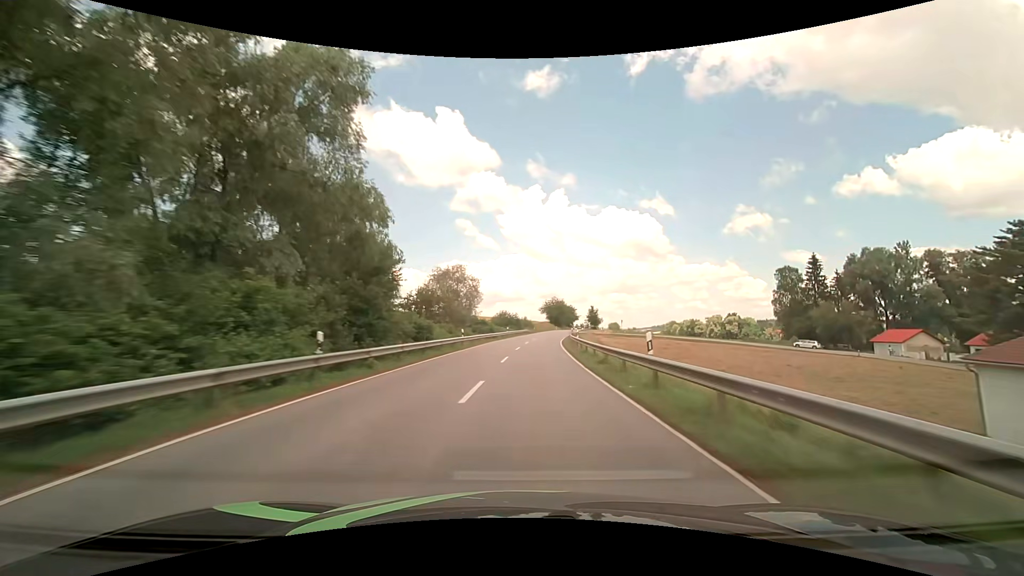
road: secondary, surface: asphalt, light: Day
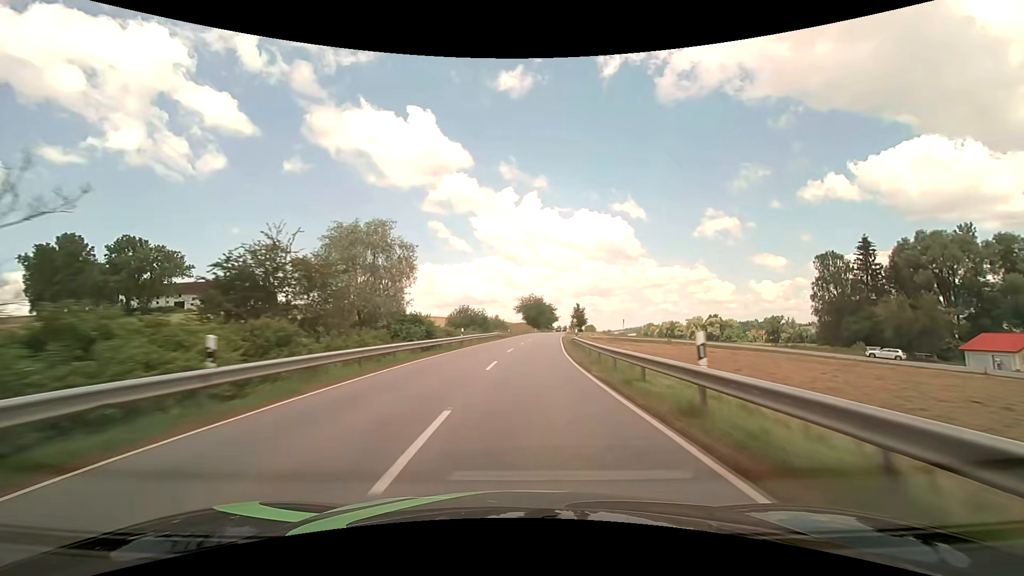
(+0.8, +28.1) m; +3°
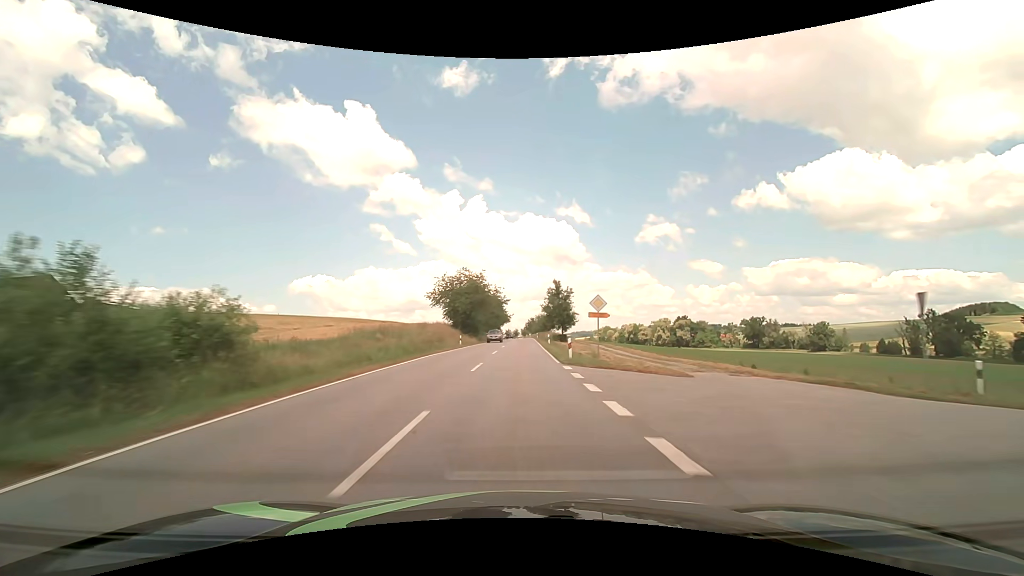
(+4.9, +72.2) m; +6°
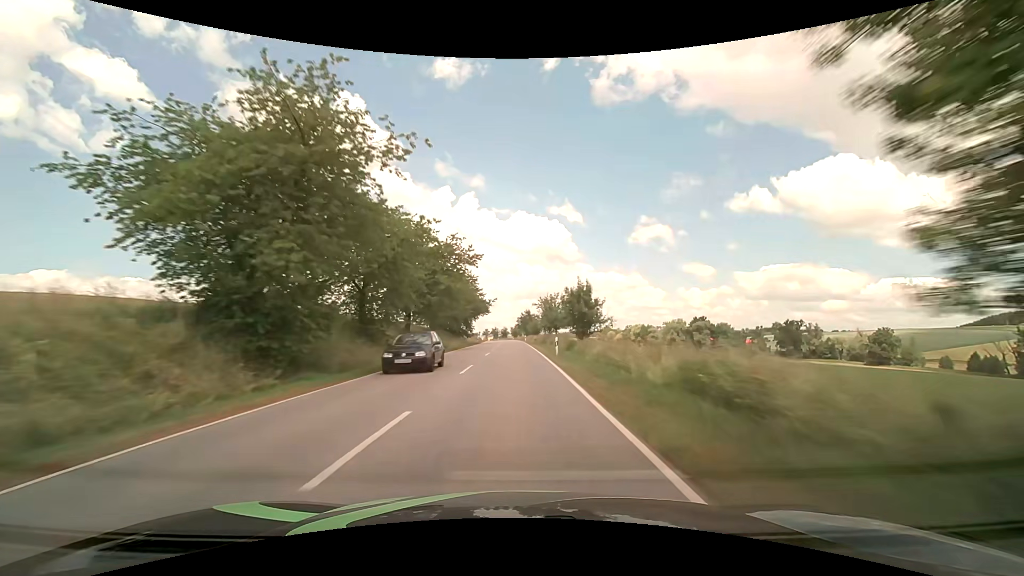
(+0.7, +60.1) m; +1°
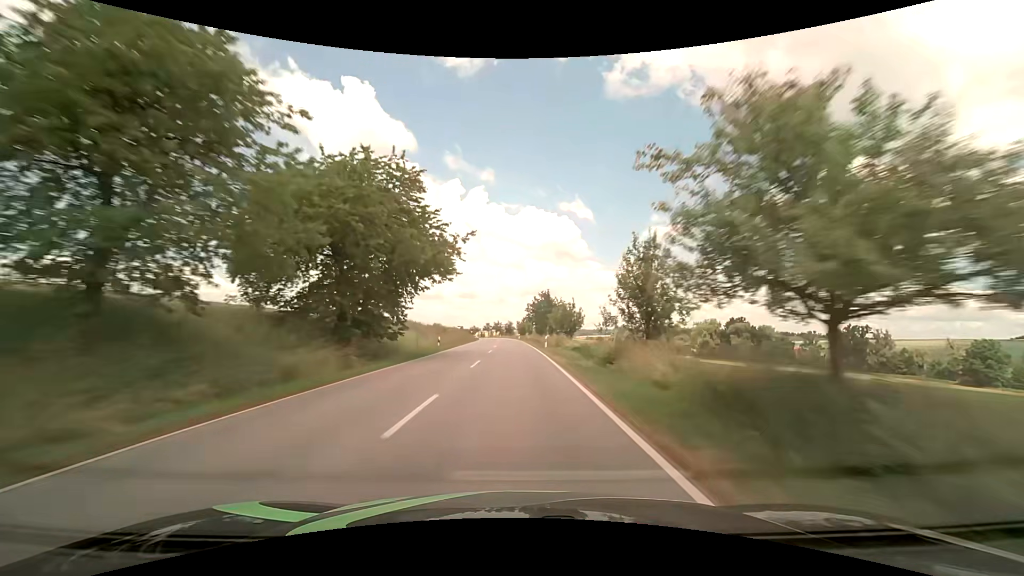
(-0.2, +46.4) m; -1°
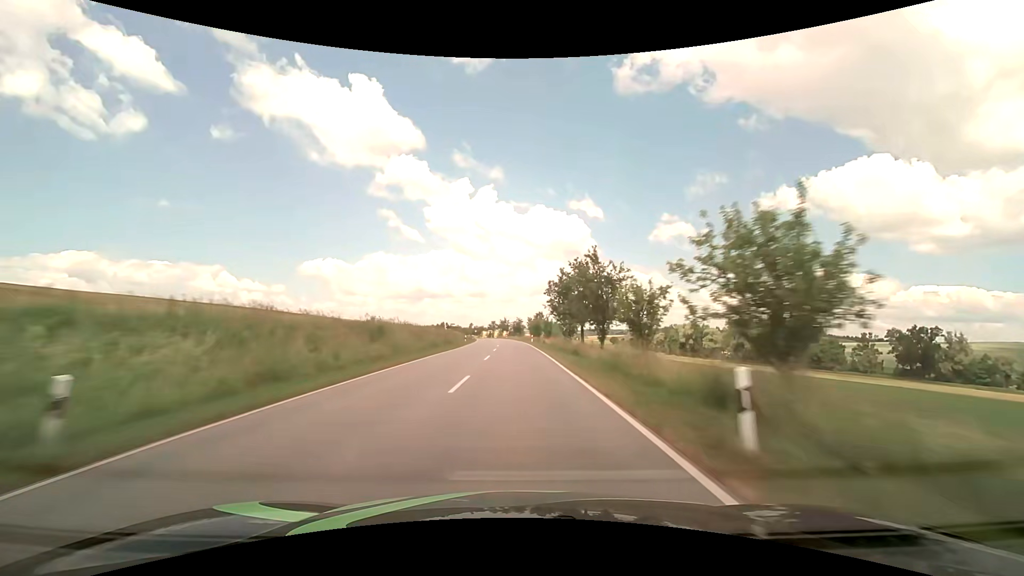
(-0.3, +31.6) m; -1°
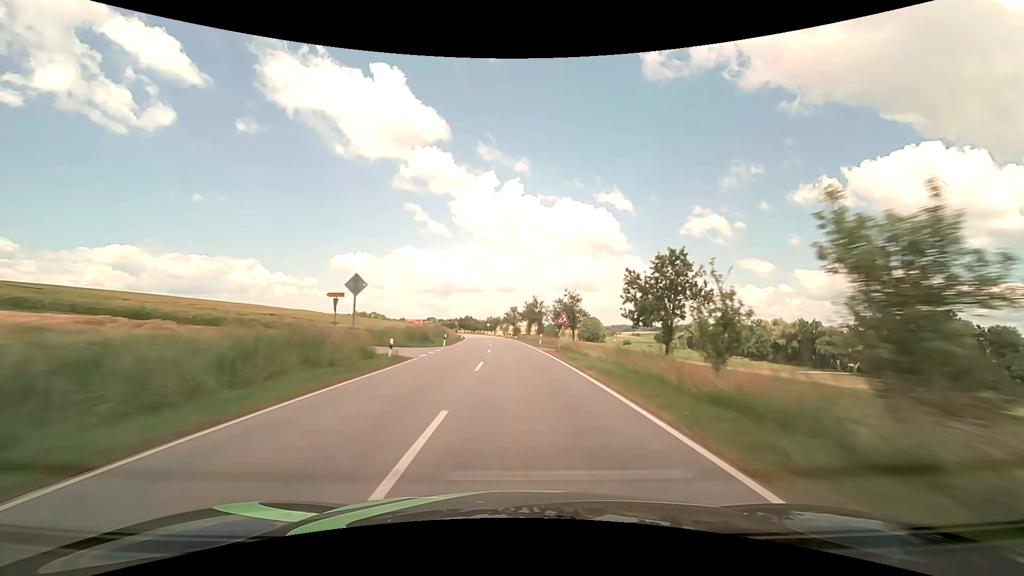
(-2.2, +79.0) m; -3°
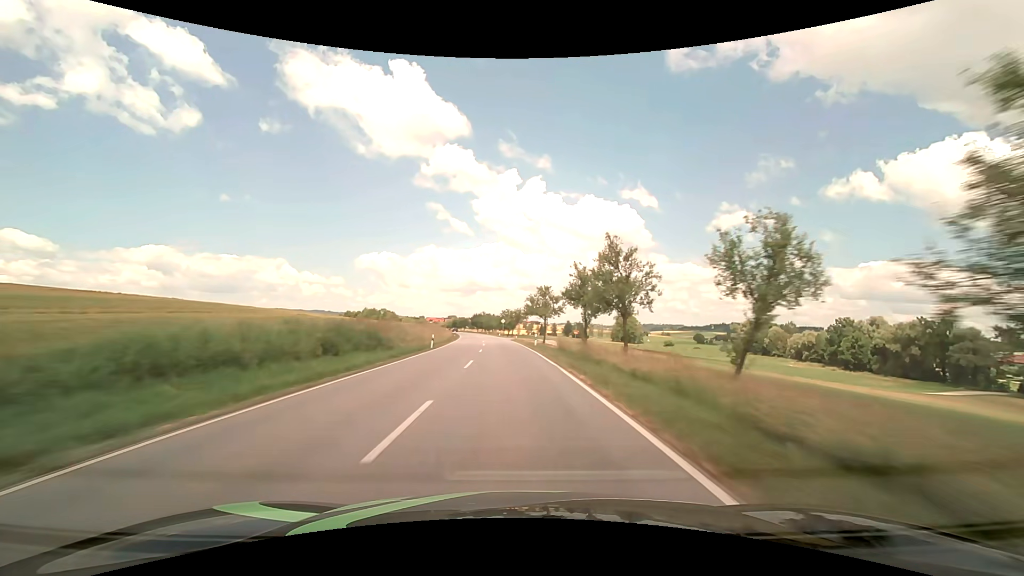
(-1.1, +47.0) m; -3°
(0, +10) (0, +20) (-1, +30) (-1, +40) (-2, +50) (-2, +60) (-3, +70) (-4, +80) (-5, +90) (-6, +100) m
